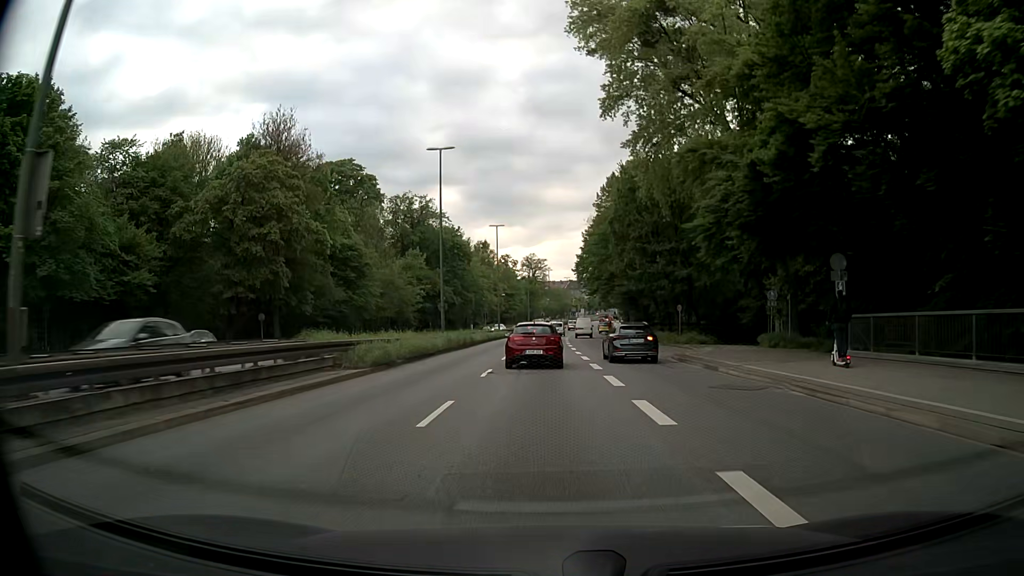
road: trunk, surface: asphalt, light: Day
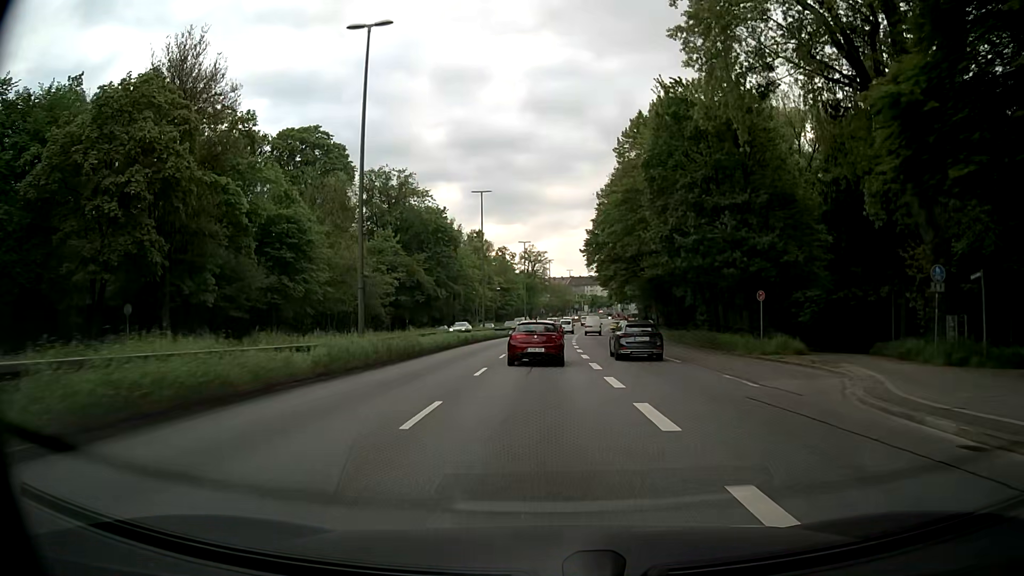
(-0.1, +18.7) m; 0°
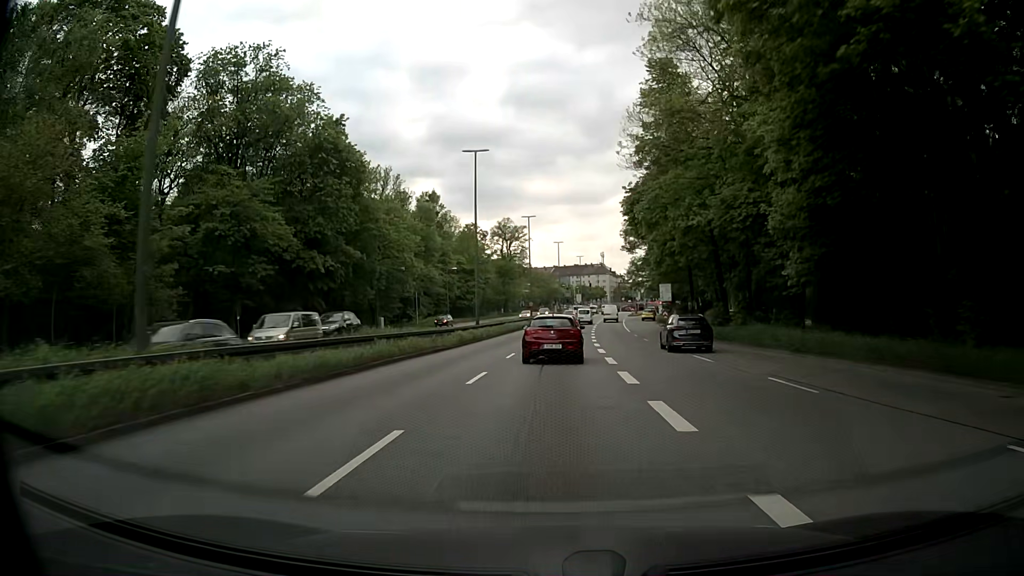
(+0.5, +48.7) m; +1°
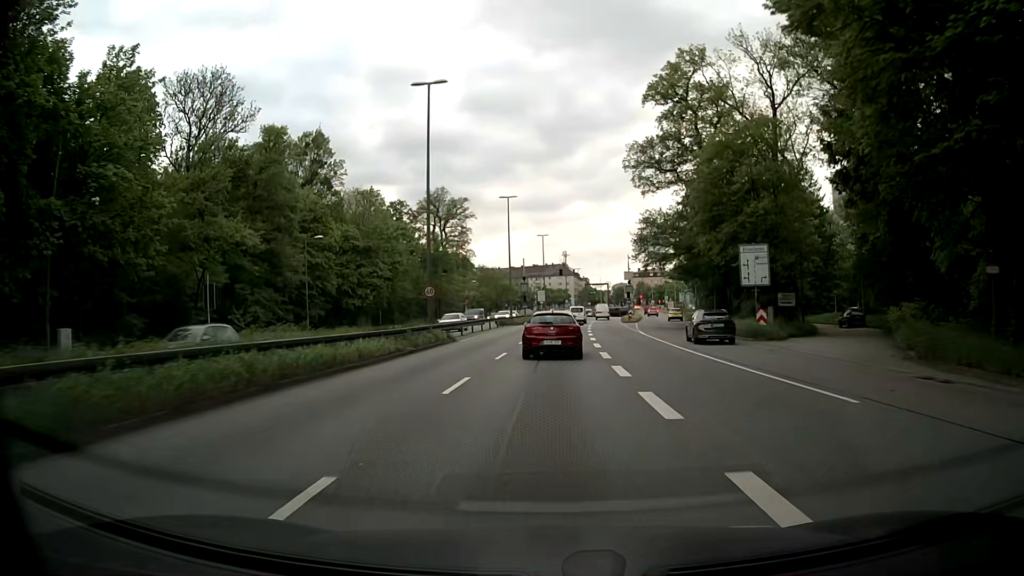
(+1.6, +47.4) m; +4°
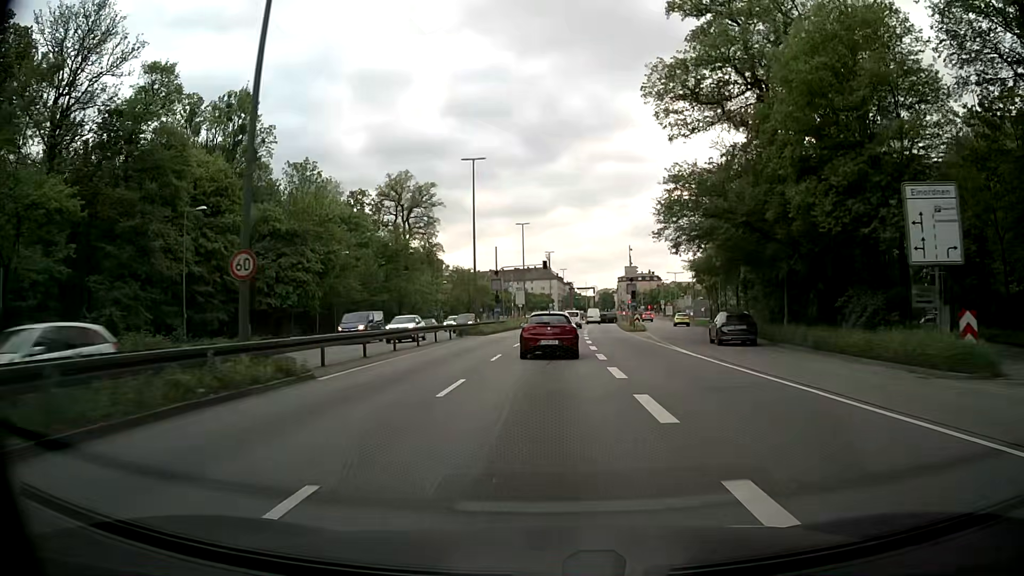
(+0.3, +18.4) m; +2°
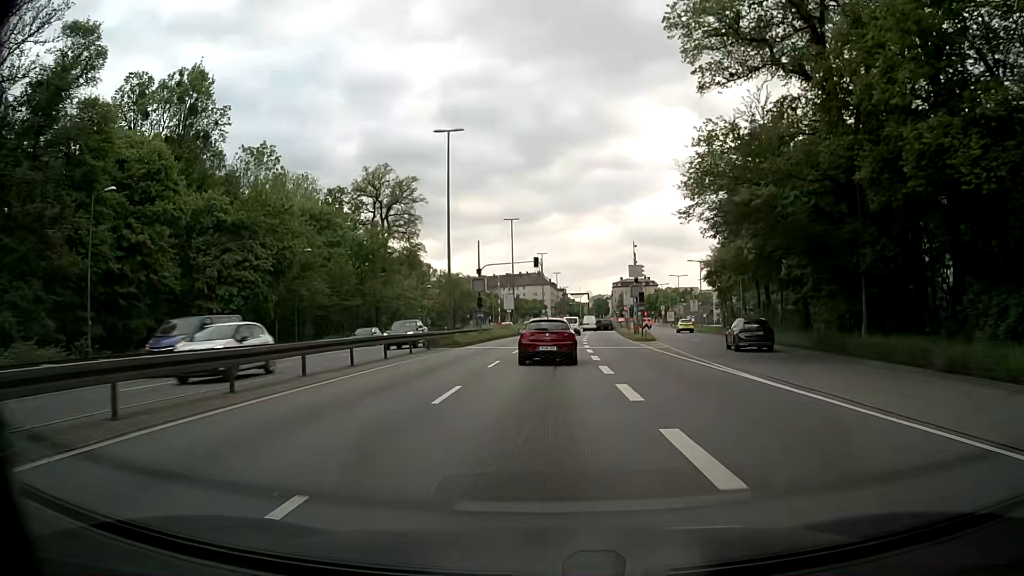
(0.0, +9.2) m; +1°
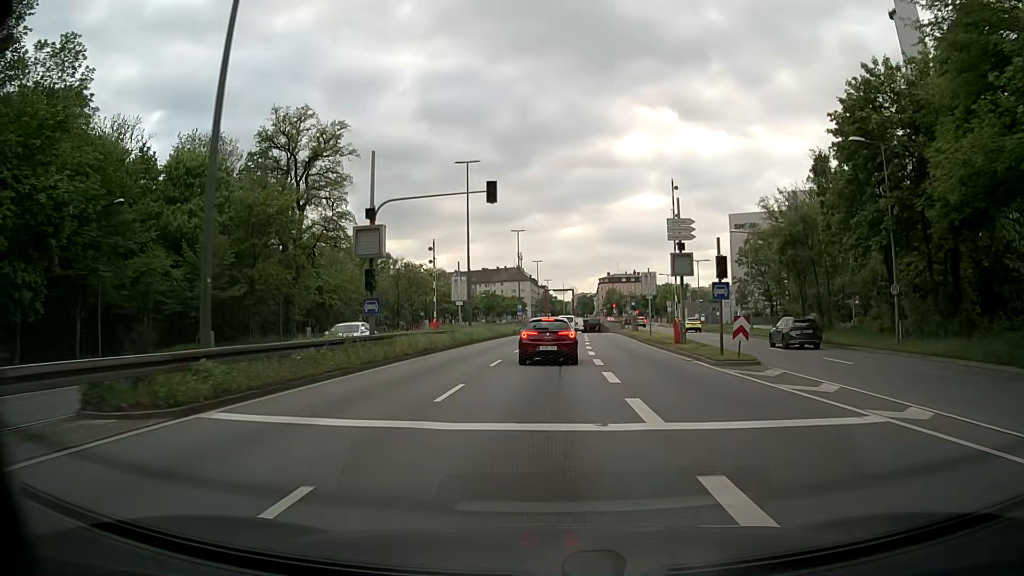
(+0.4, +26.7) m; +2°
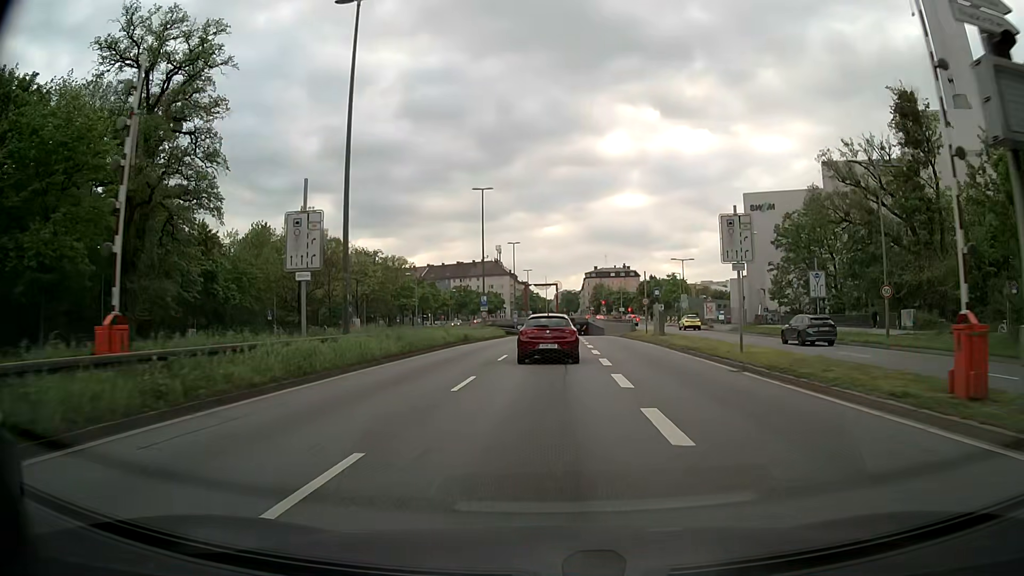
(+0.2, +25.6) m; +1°
(0, +10) (0, +20) (0, +30) (+1, +40) (+1, +50) (+1, +60) (+2, +70) (+2, +80) (+2, +90) (+3, +100) m
